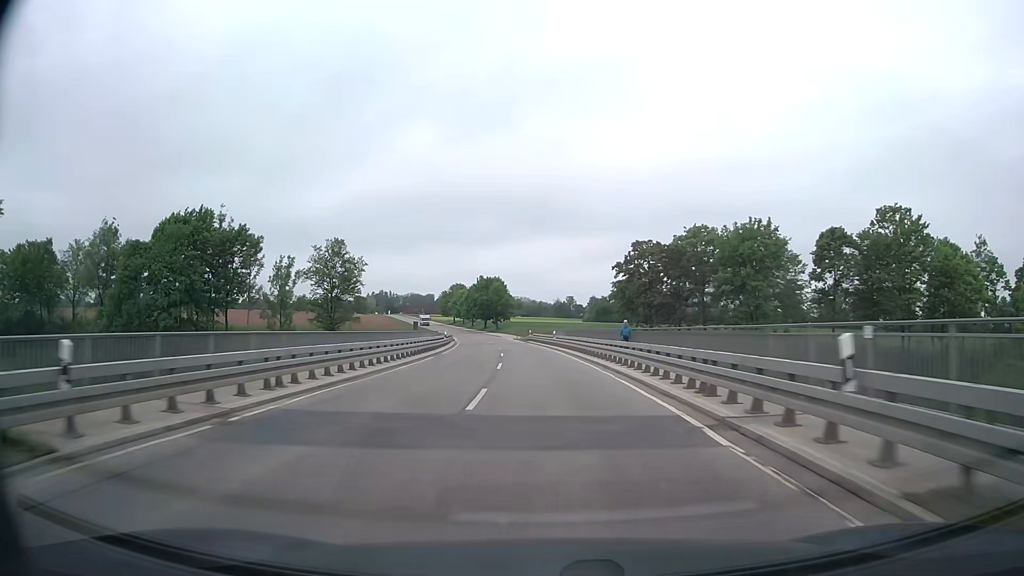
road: secondary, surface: asphalt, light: Day
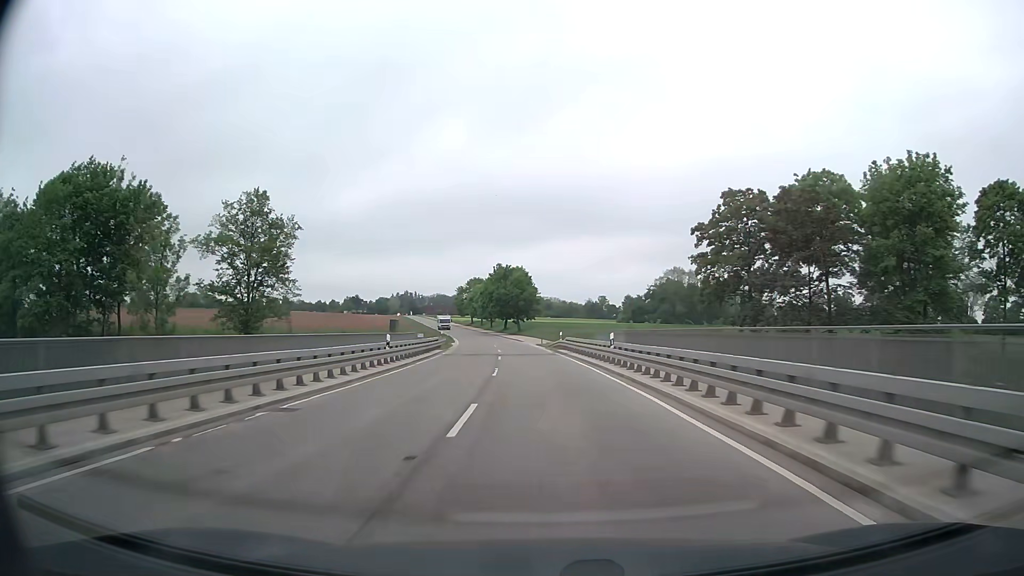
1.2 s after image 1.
(-0.5, +26.7) m; -2°
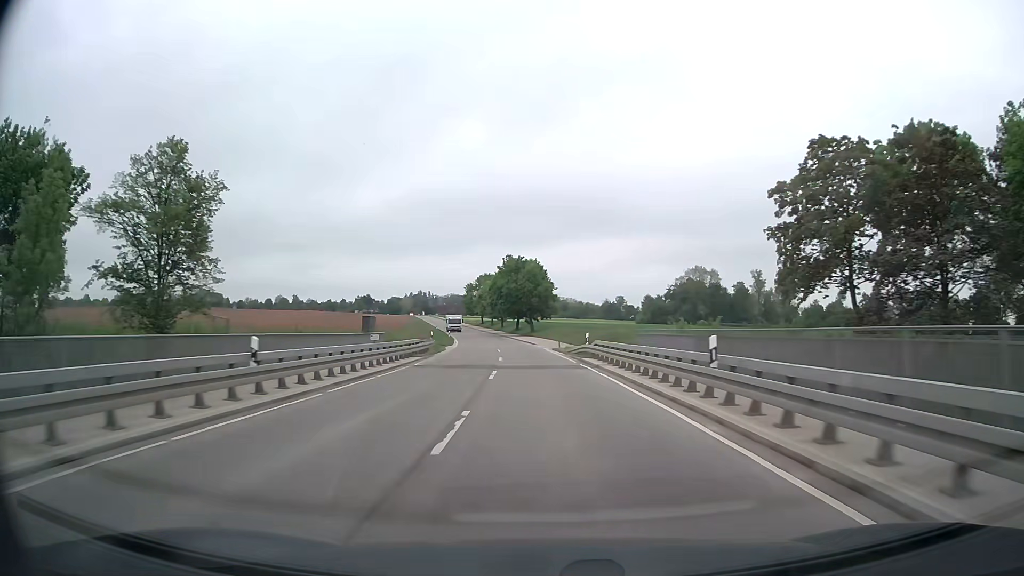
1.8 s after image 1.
(-0.2, +13.3) m; -1°
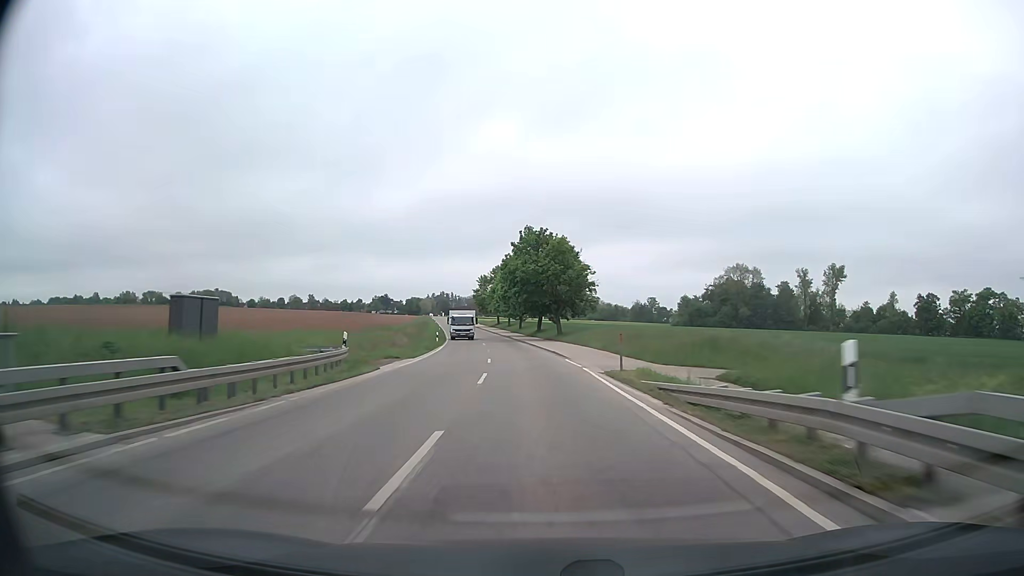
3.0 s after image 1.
(-0.5, +26.4) m; -2°
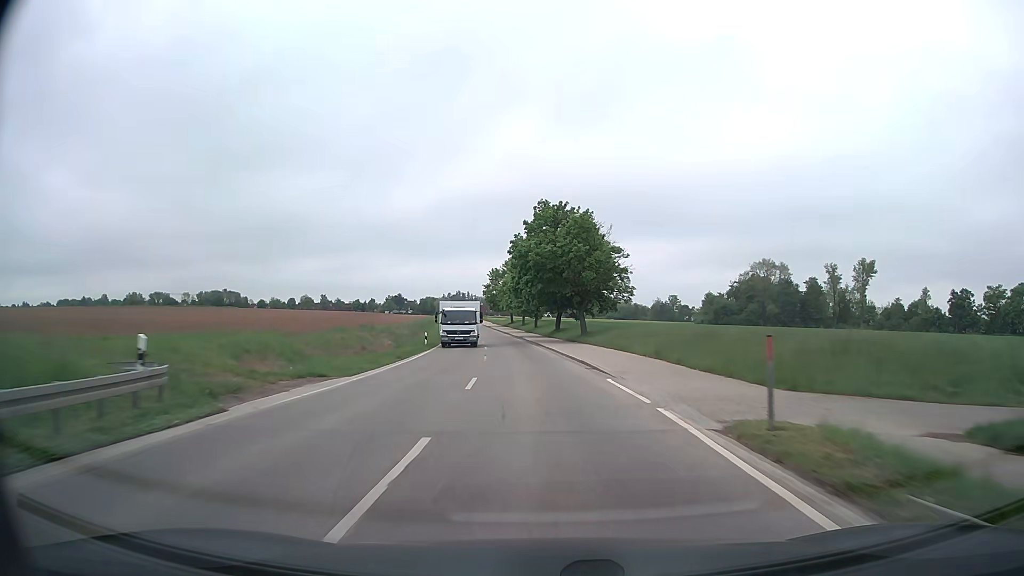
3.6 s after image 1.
(-0.1, +13.1) m; -1°
